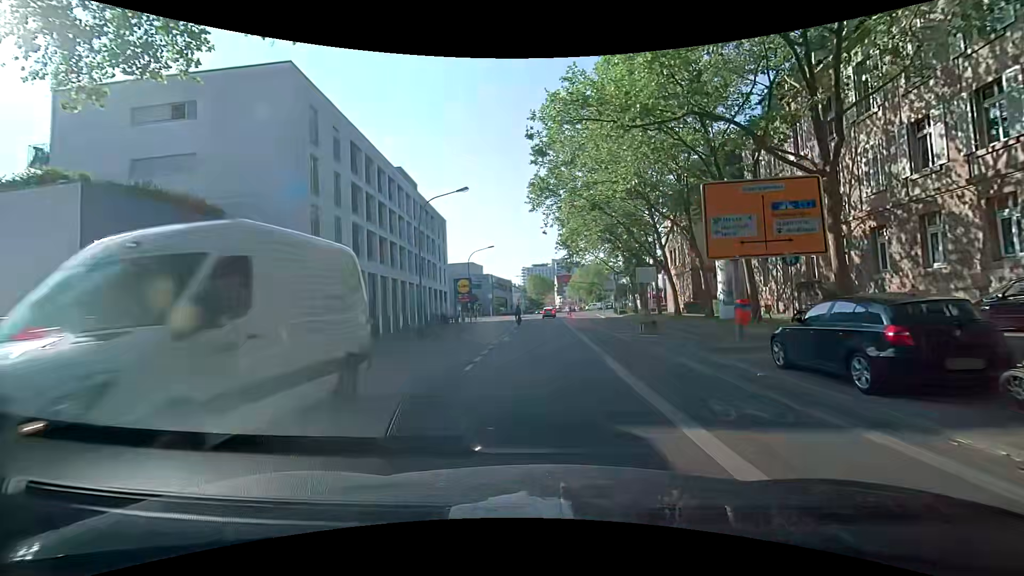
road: secondary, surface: asphalt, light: Day
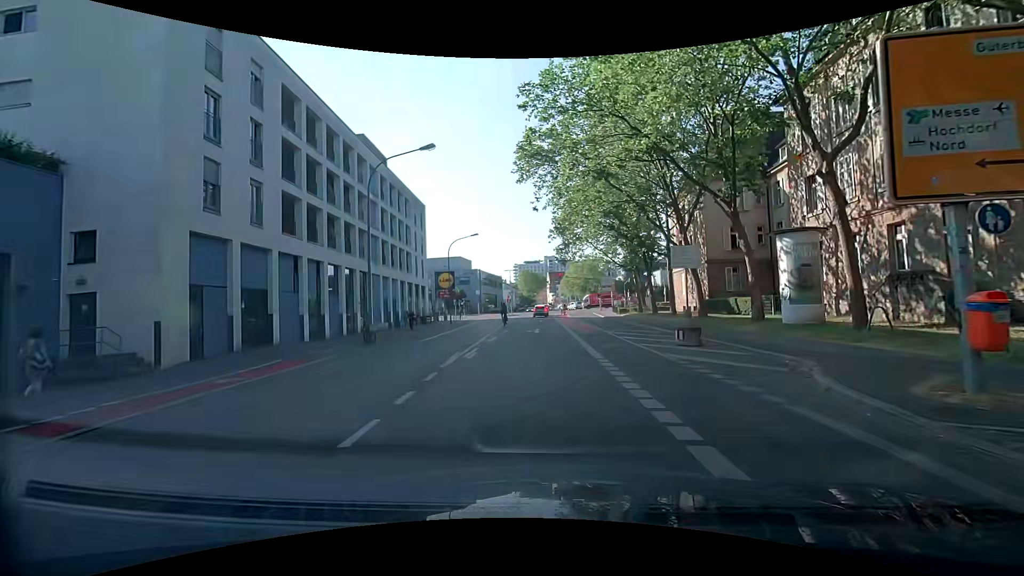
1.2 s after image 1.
(+0.2, +8.2) m; +3°
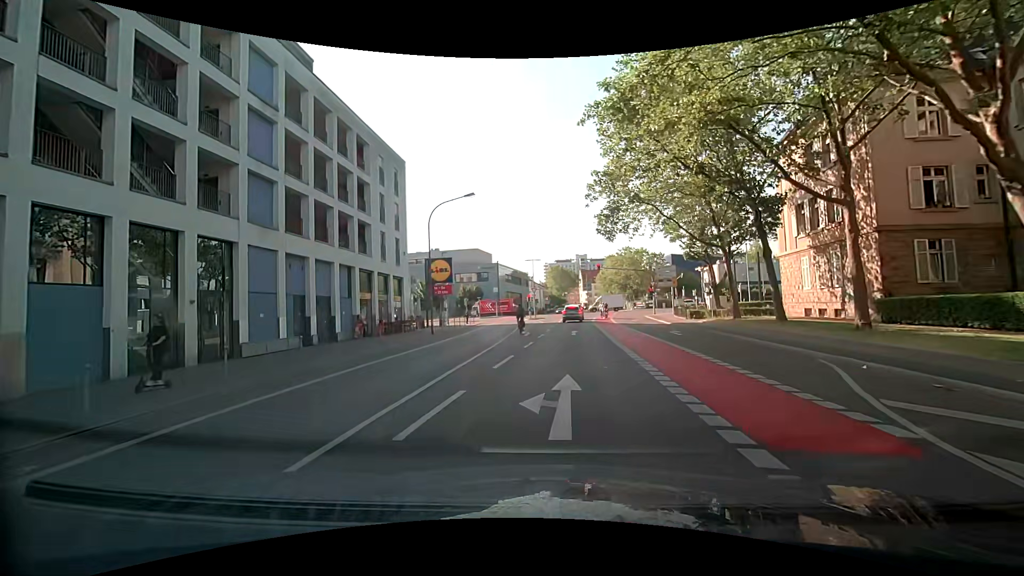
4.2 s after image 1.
(-0.3, +20.0) m; -2°
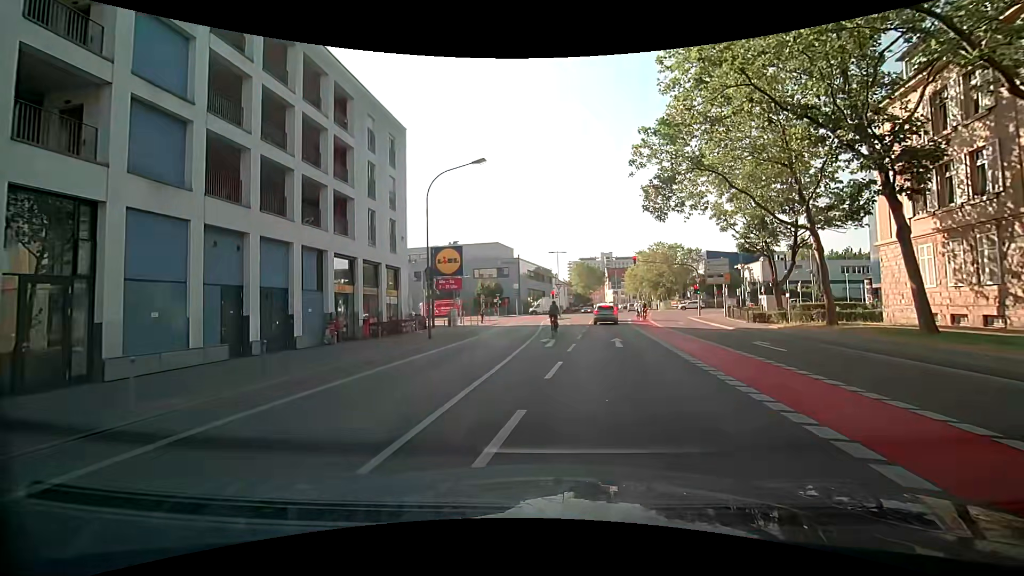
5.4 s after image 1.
(-0.5, +7.7) m; -5°
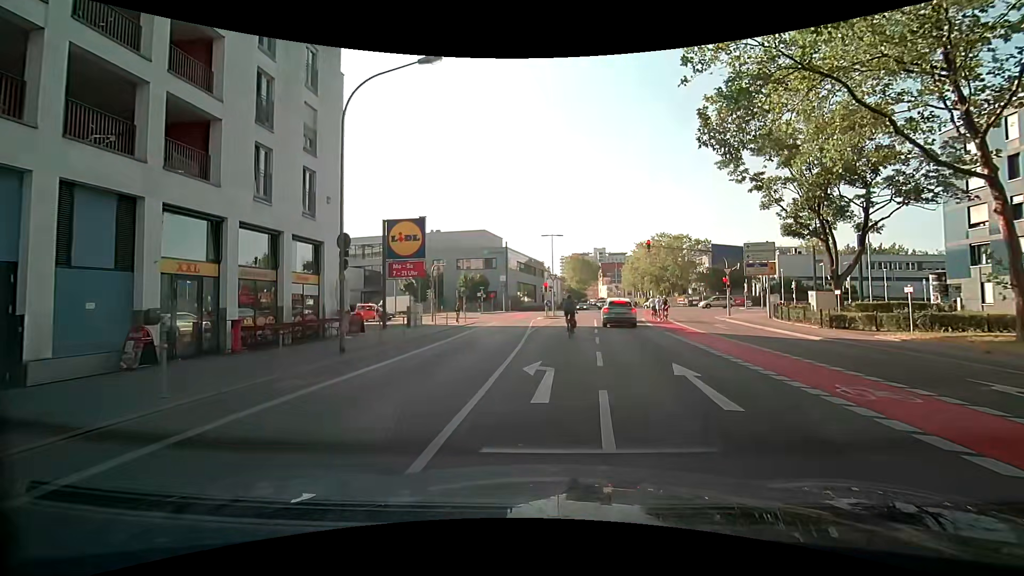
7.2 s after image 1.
(0.0, +10.8) m; +1°
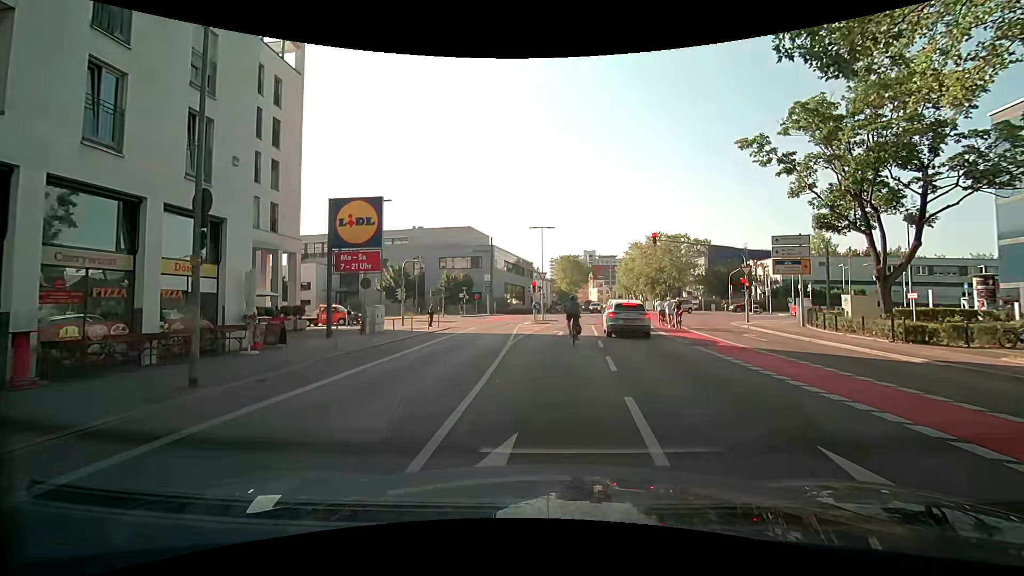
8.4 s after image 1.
(+0.1, +6.3) m; -1°
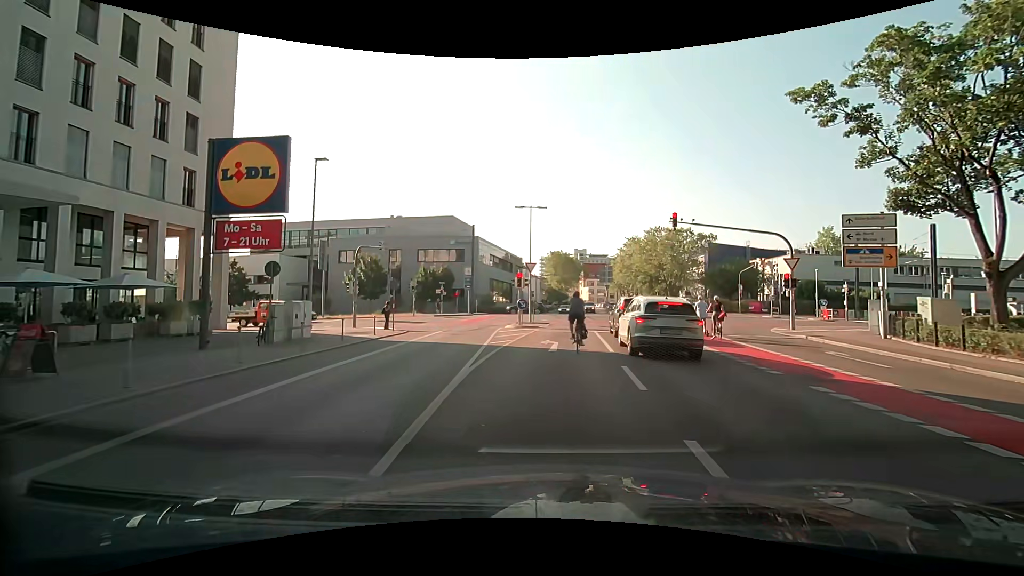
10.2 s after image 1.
(+0.4, +8.1) m; +3°
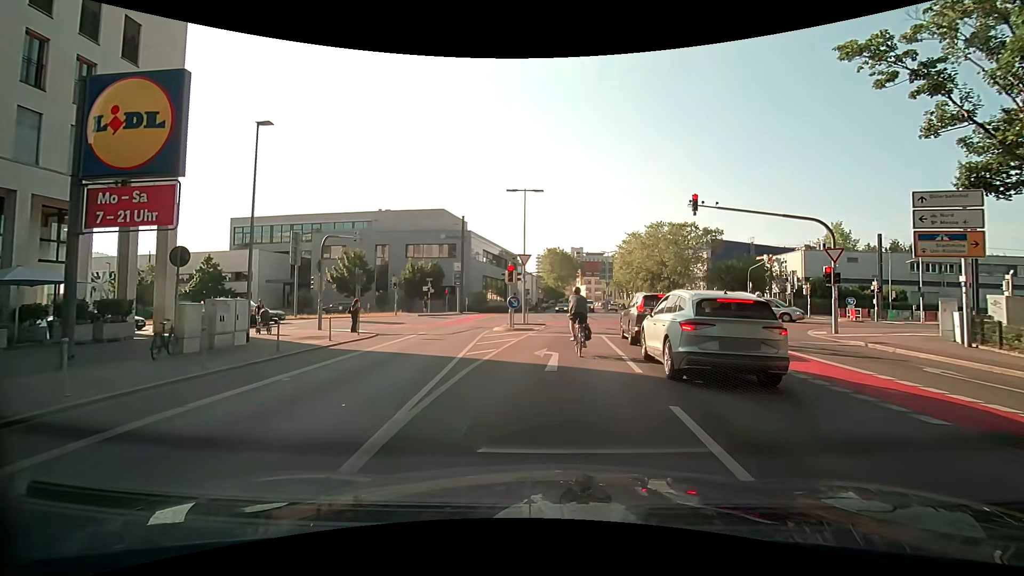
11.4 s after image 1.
(0.0, +4.4) m; +2°
